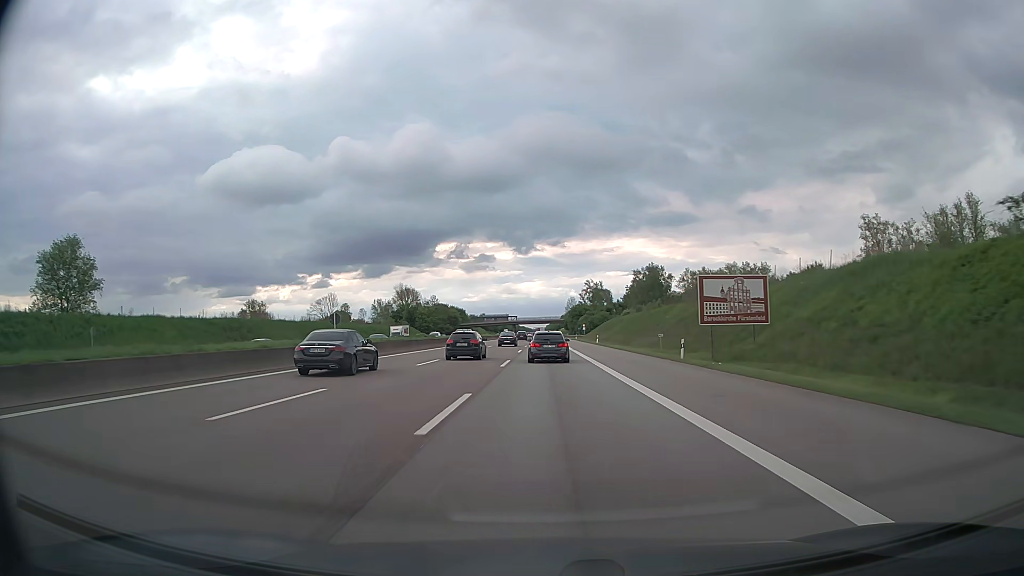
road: motorway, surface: asphalt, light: Day
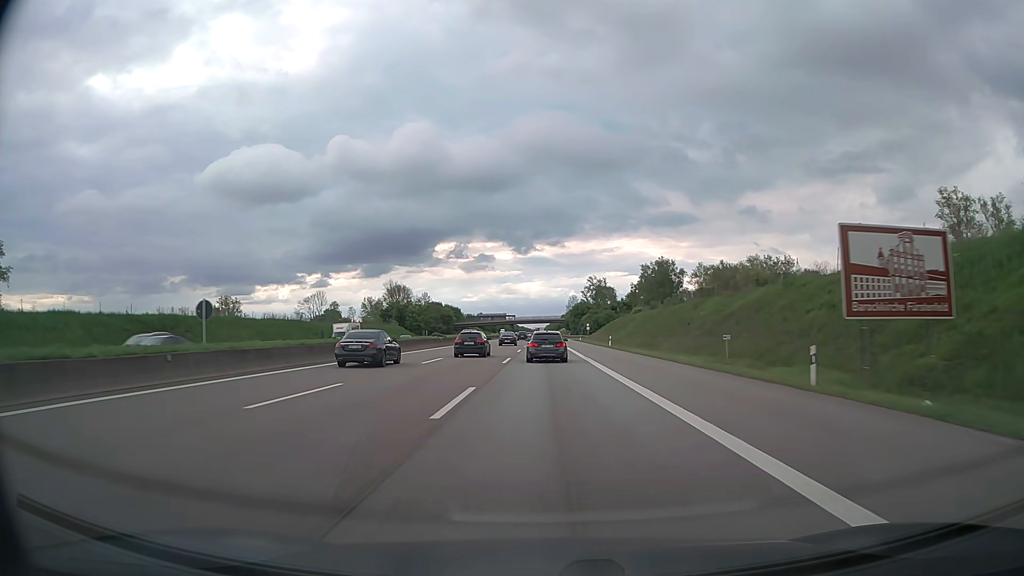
(0.0, +16.4) m; 0°
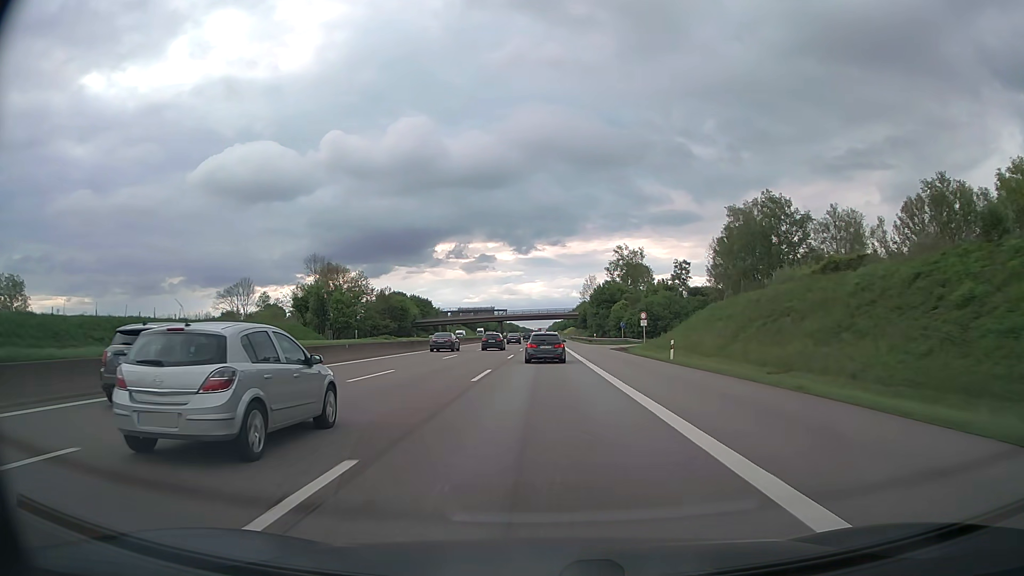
(+0.1, +82.6) m; 0°
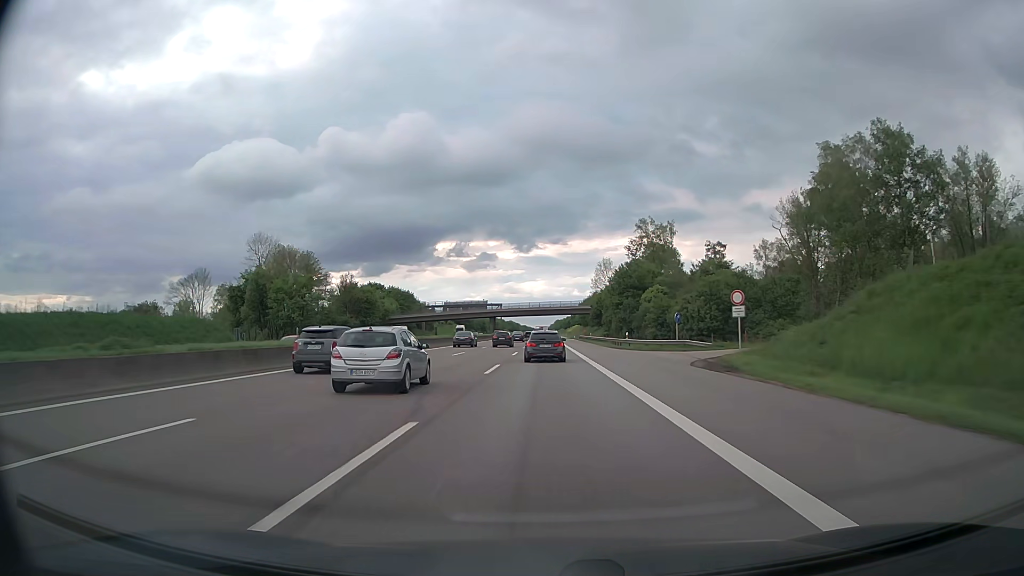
(0.0, +33.2) m; 0°
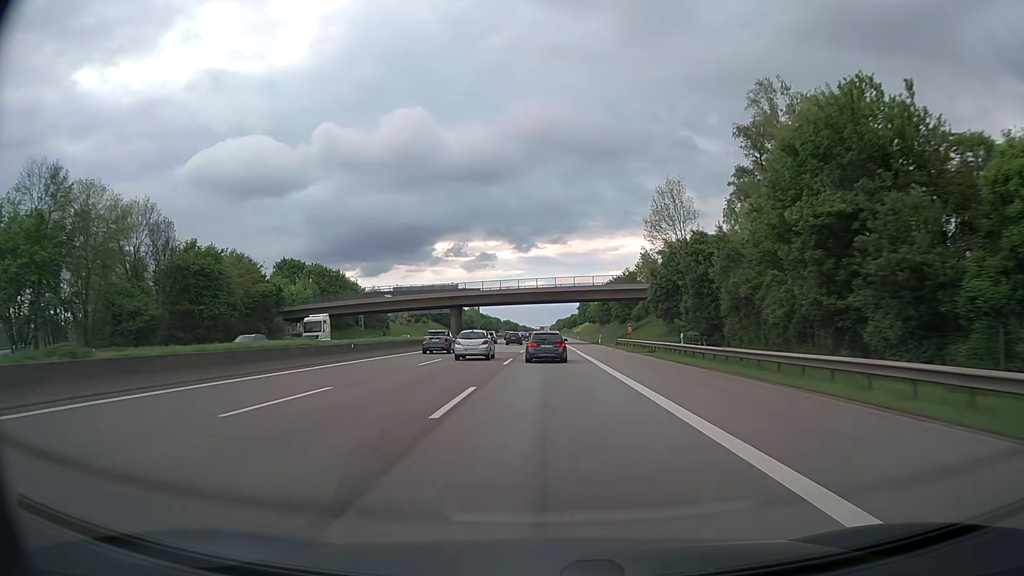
(-0.1, +65.1) m; 0°
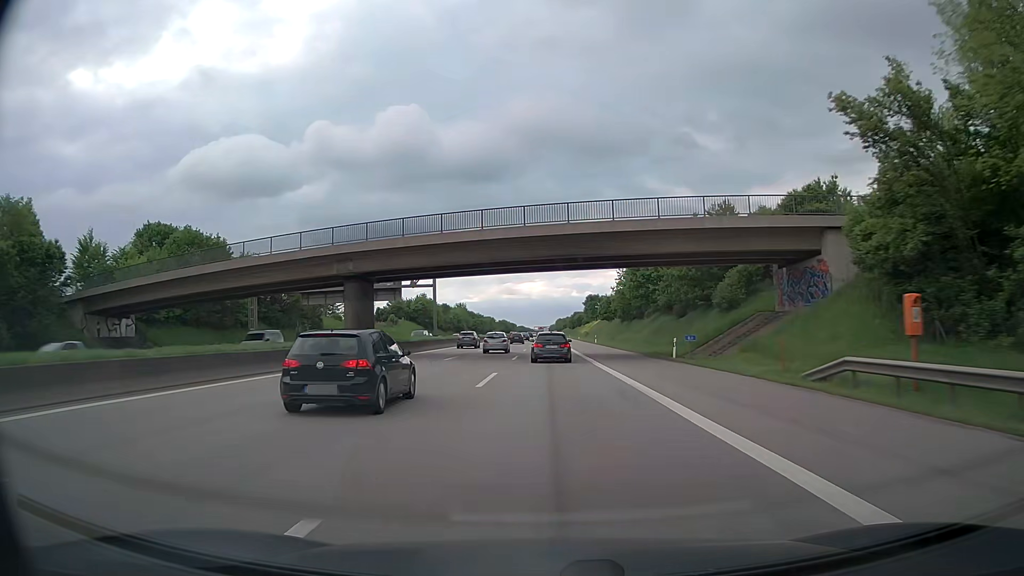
(0.0, +47.7) m; 0°
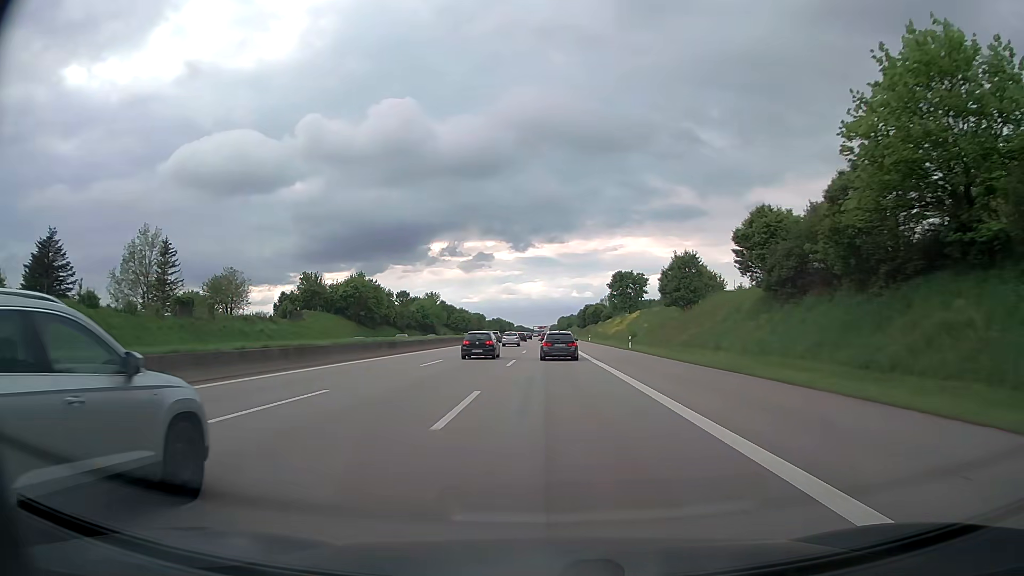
(-0.1, +79.6) m; 0°
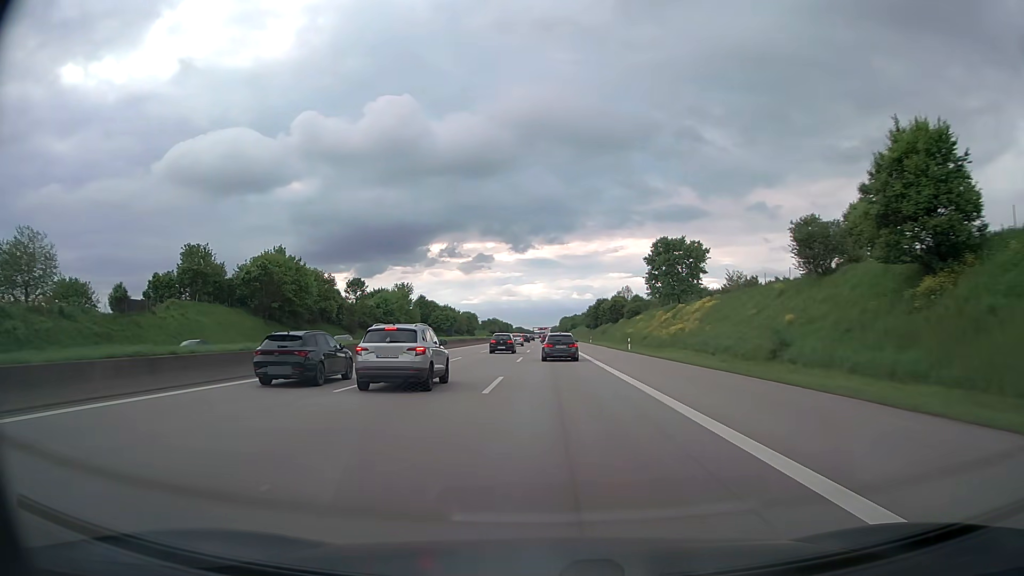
(0.0, +48.0) m; 0°
(0, +10) (0, +20) (0, +30) (0, +40) (0, +50) (0, +60) (0, +70) (0, +80) (0, +90) (0, +100) m
